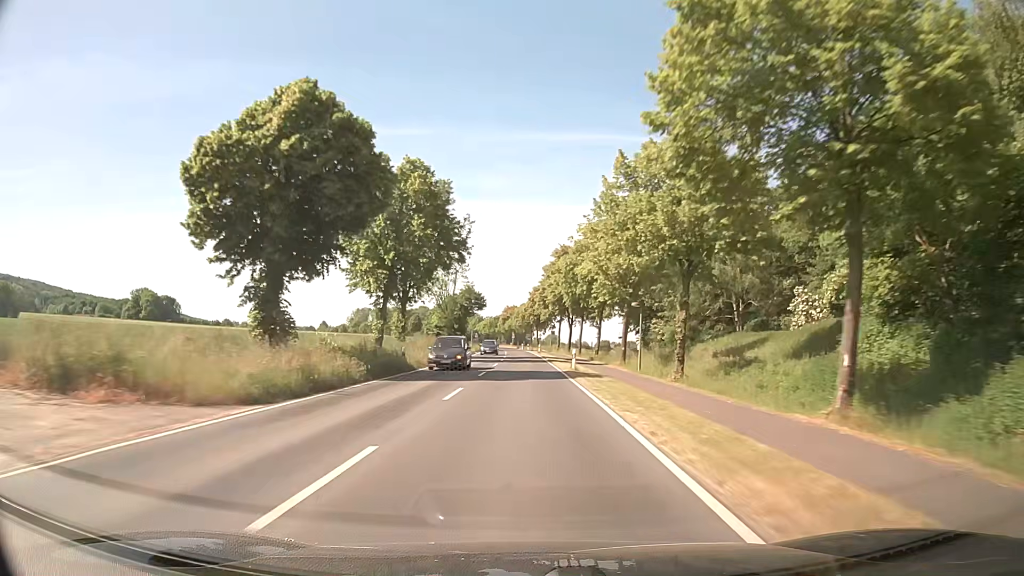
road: secondary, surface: asphalt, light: Day
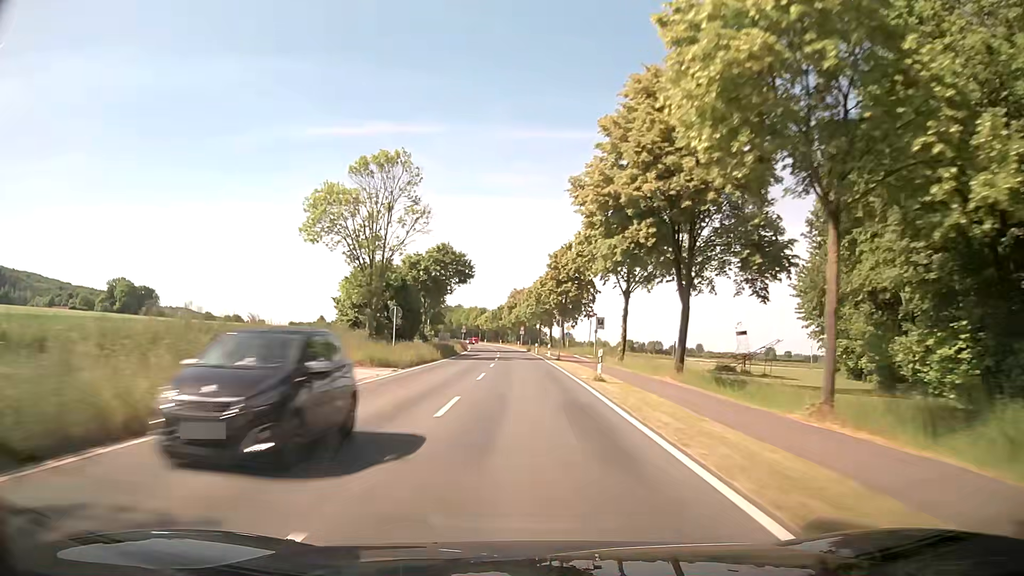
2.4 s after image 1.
(-0.3, +59.7) m; -1°
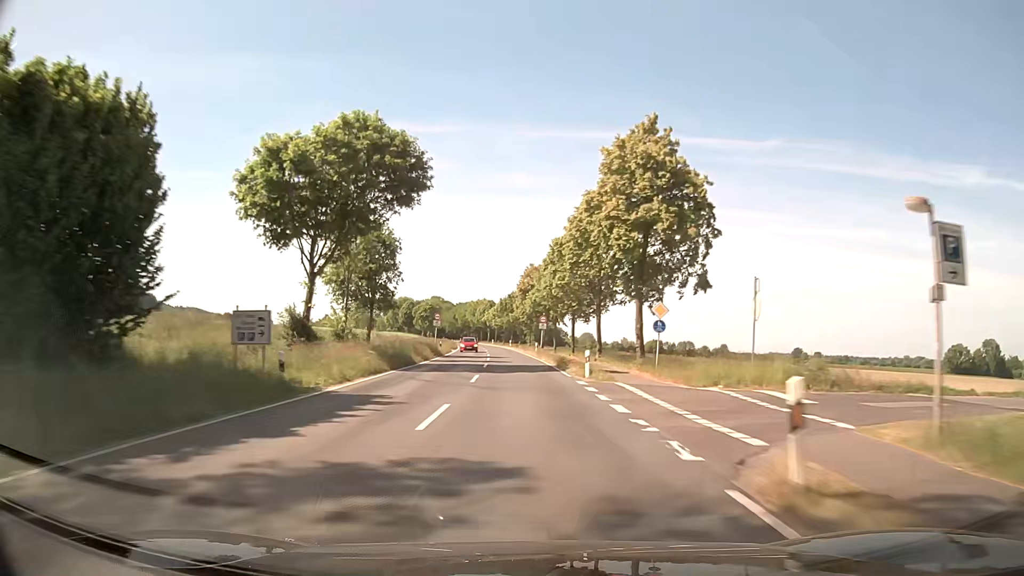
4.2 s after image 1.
(-0.2, +46.1) m; -1°
(0, +10) (0, +20) (-1, +30) (-1, +40) (-1, +50) (-2, +60) (-3, +70) (-4, +80) (-4, +90) (-5, +100) m
